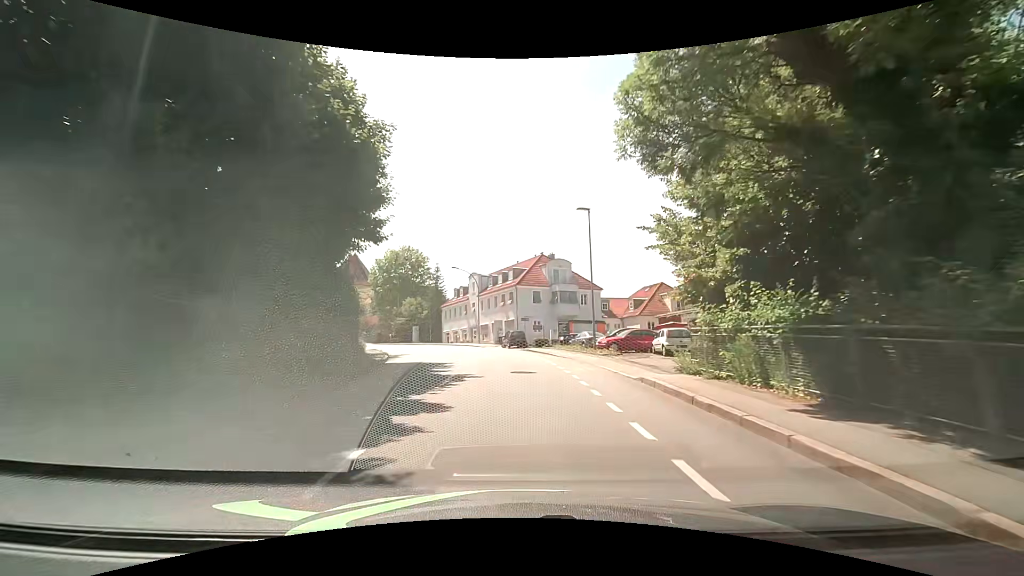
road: tertiary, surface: asphalt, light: Day
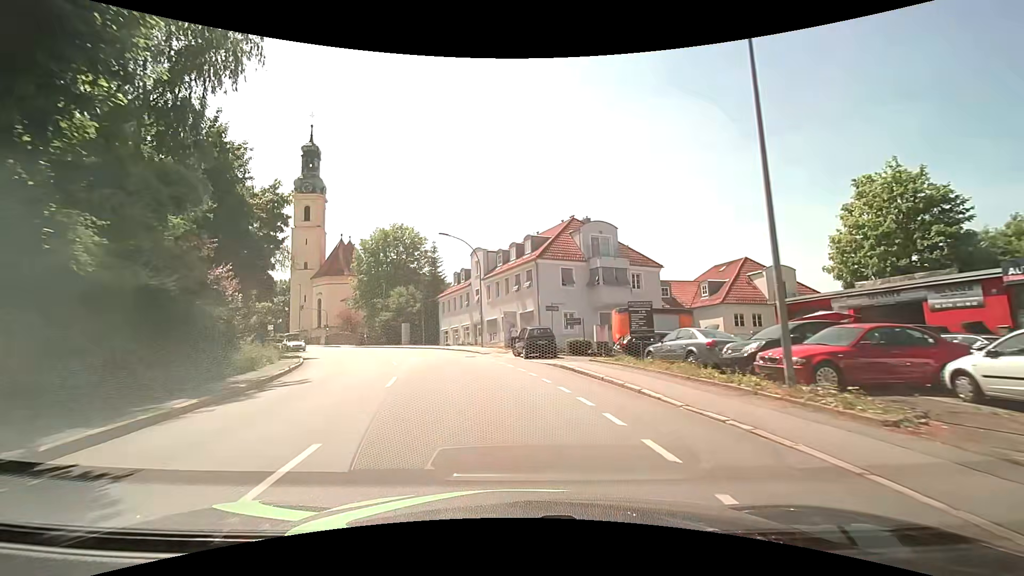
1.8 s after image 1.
(0.0, +19.0) m; -2°
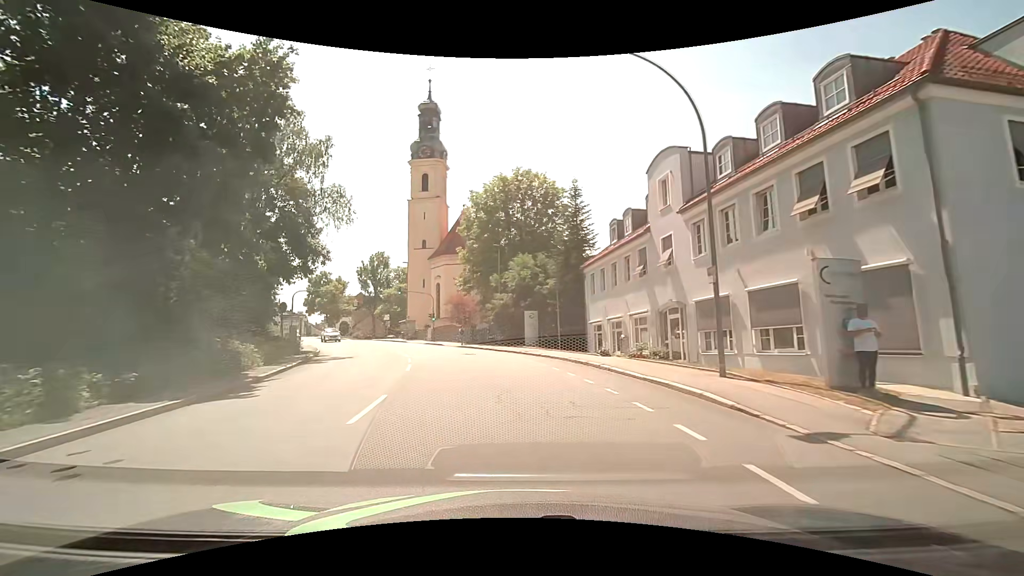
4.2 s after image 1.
(-3.4, +24.8) m; -17°
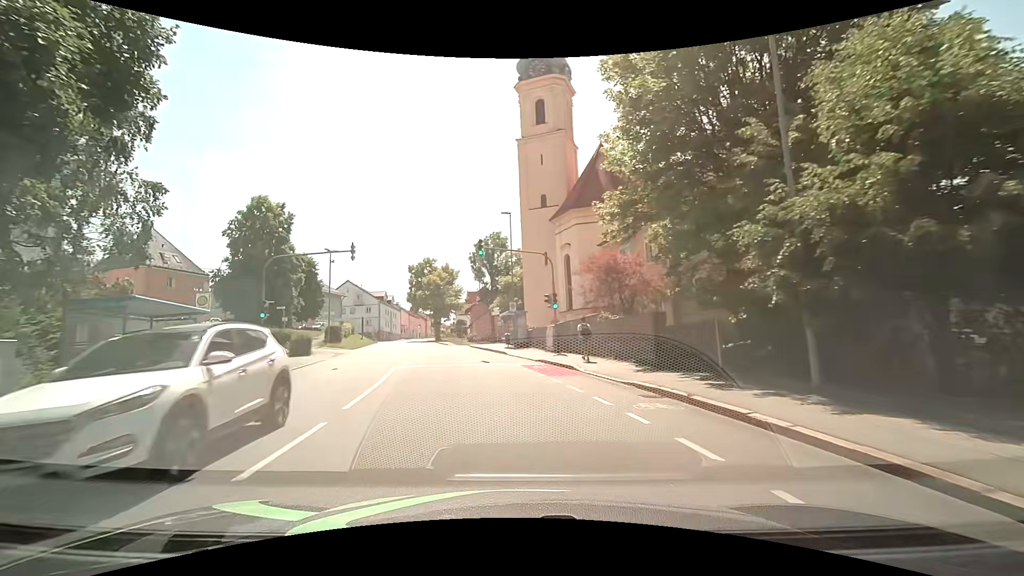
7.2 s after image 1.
(-3.7, +29.6) m; -15°
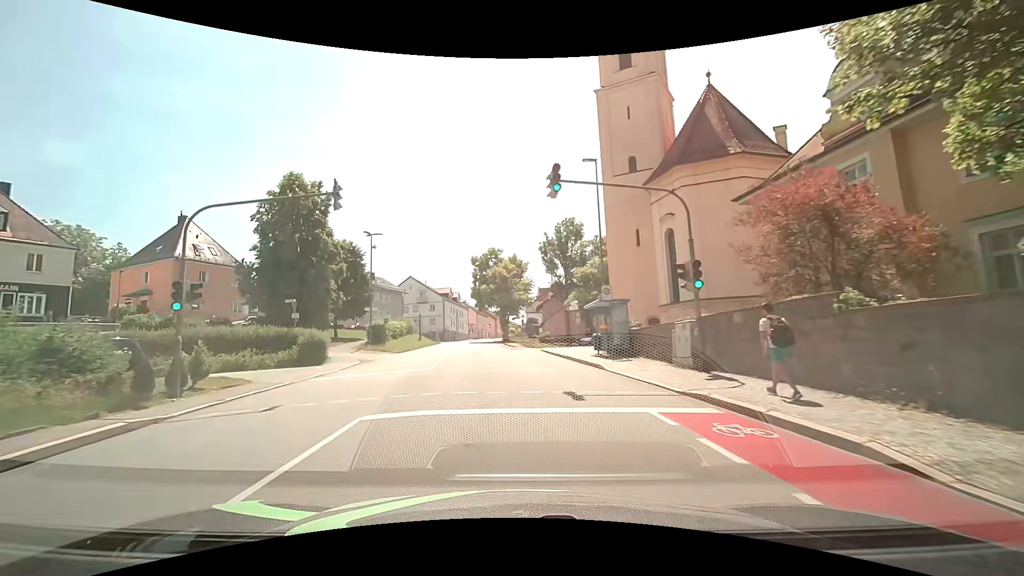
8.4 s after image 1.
(-0.9, +11.6) m; -8°
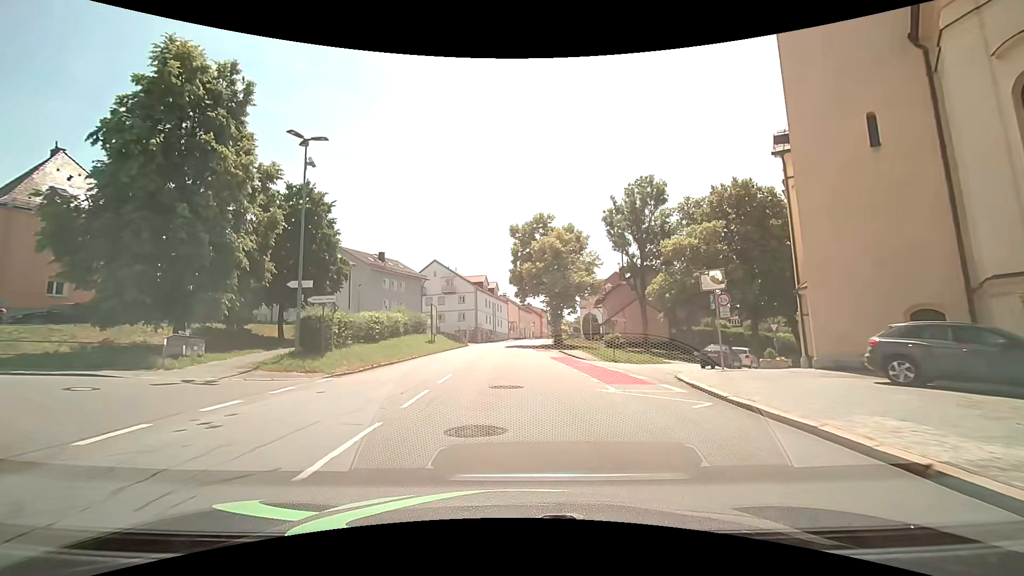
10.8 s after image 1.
(-1.7, +23.5) m; -6°
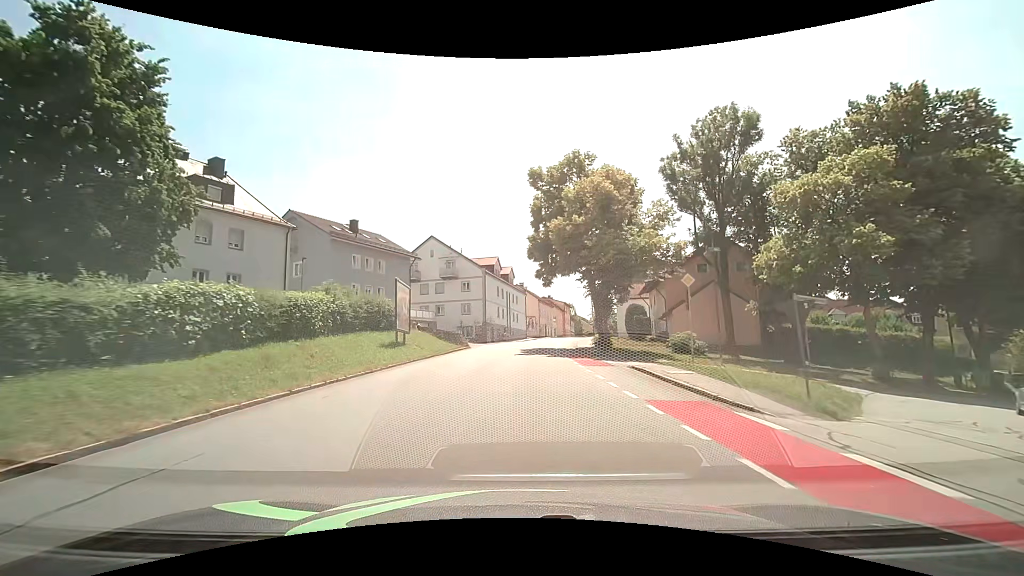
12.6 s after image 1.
(-0.4, +19.3) m; -4°
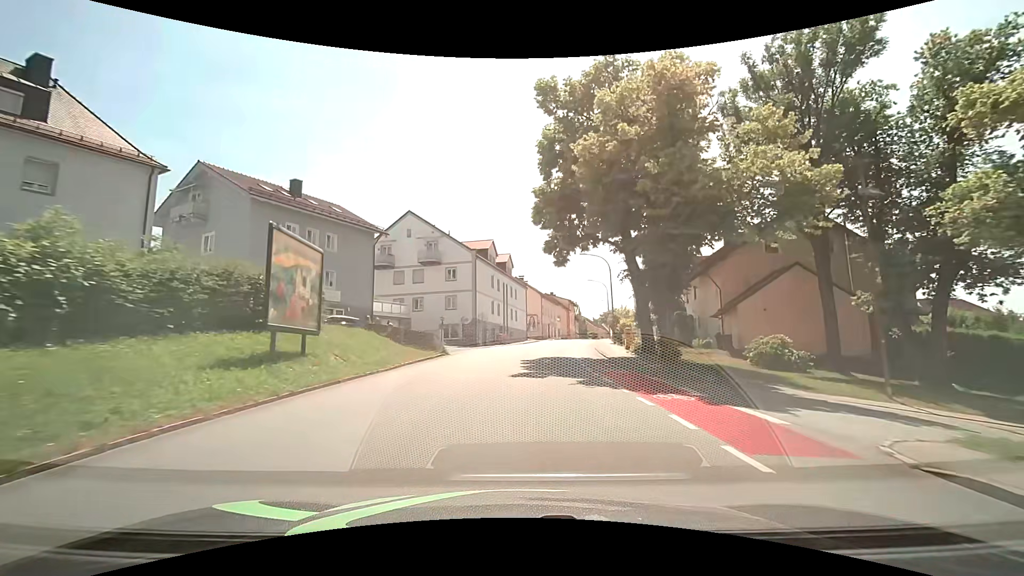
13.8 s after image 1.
(+0.3, +13.7) m; +1°
(0, +10) (+1, +20) (+1, +30) (+3, +40) (+4, +50) (+6, +60) (+9, +69) (+11, +79) (+13, +89) (+15, +99) m
